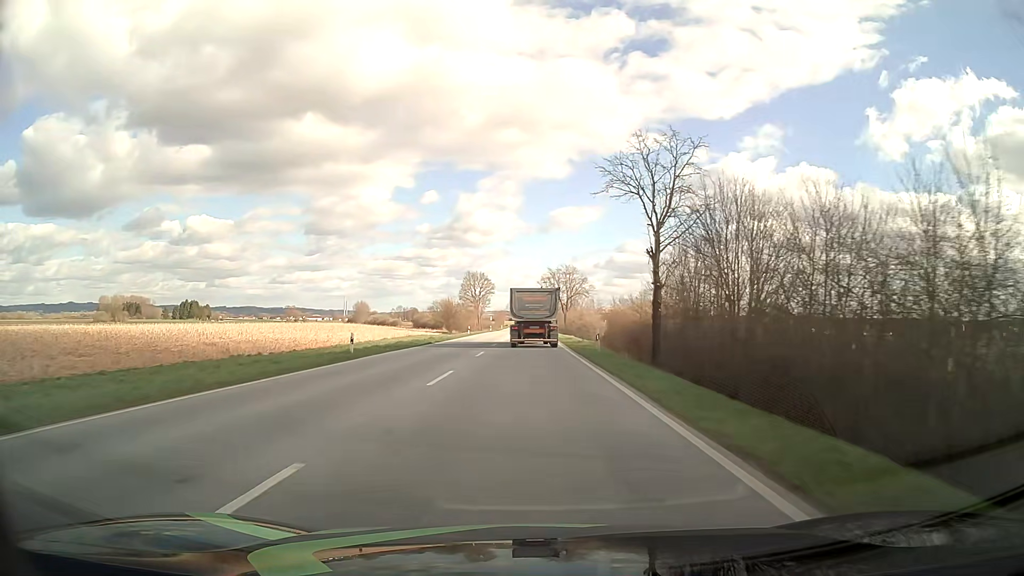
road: primary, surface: asphalt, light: Day
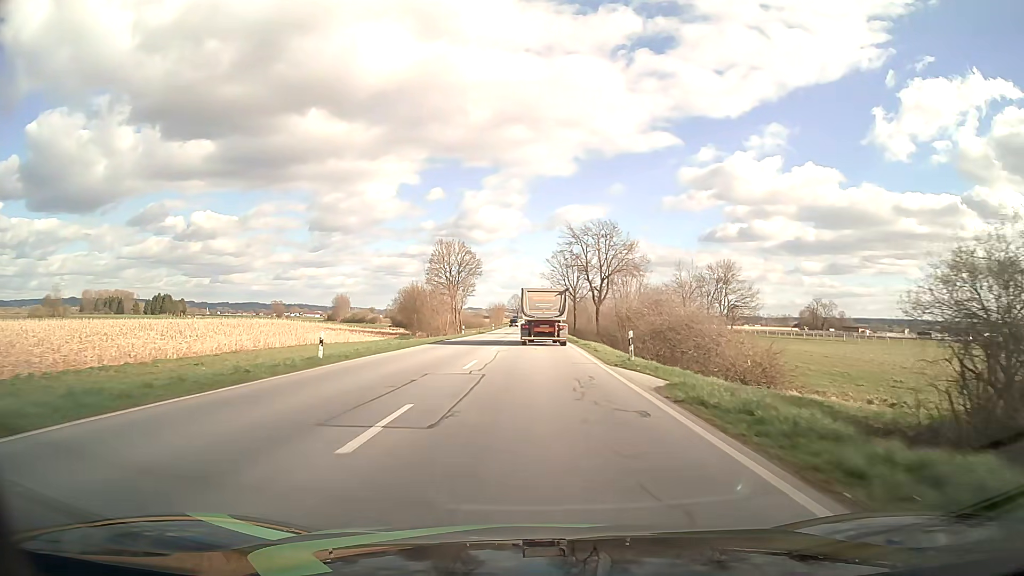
(-0.6, +57.1) m; -1°
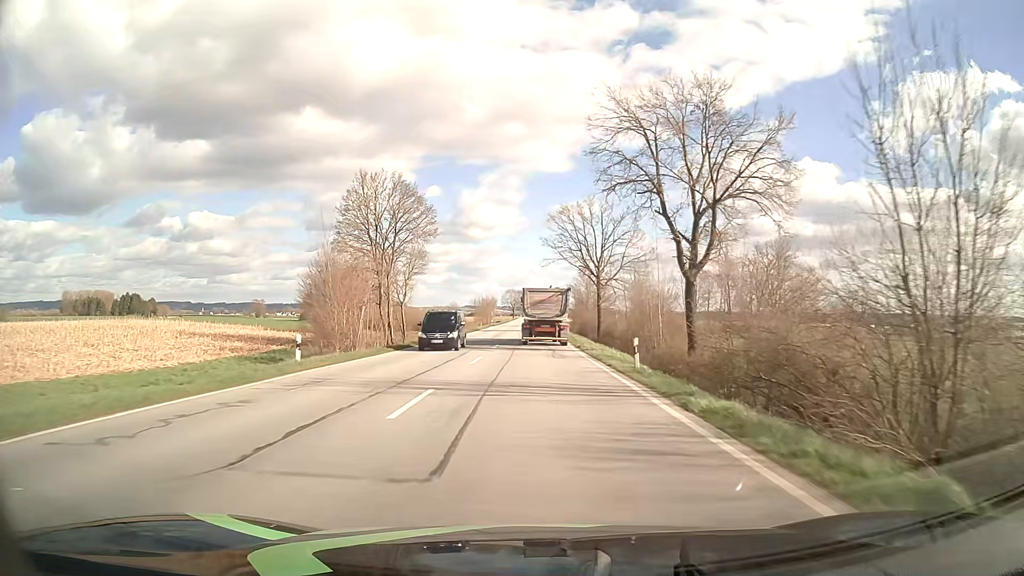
(+0.1, +46.6) m; 0°
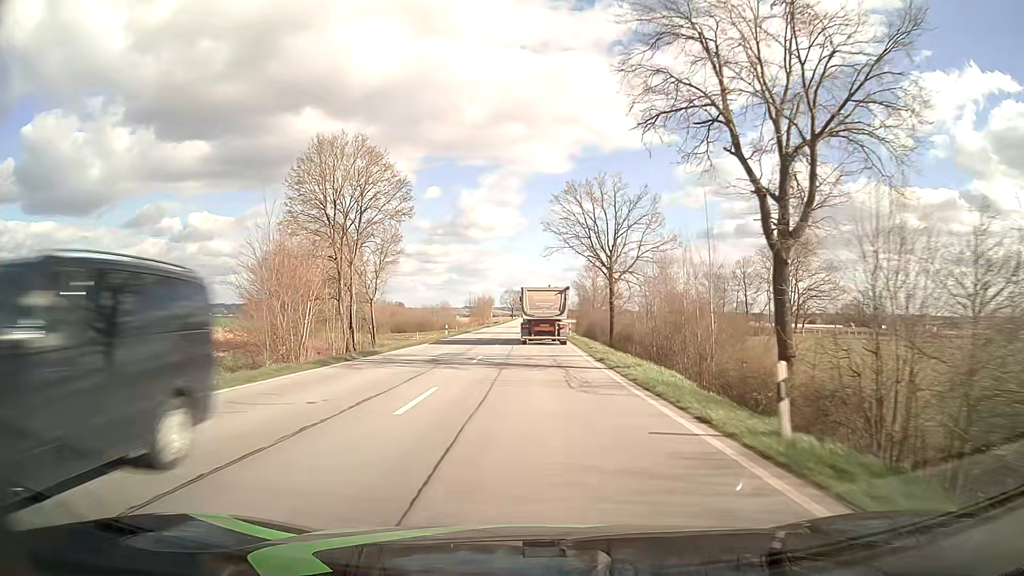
(0.0, +11.8) m; 0°
(0, +10) (0, +20) (0, +30) (0, +40) (0, +50) (0, +60) (0, +70) (0, +80) (0, +90) (0, +100) m
